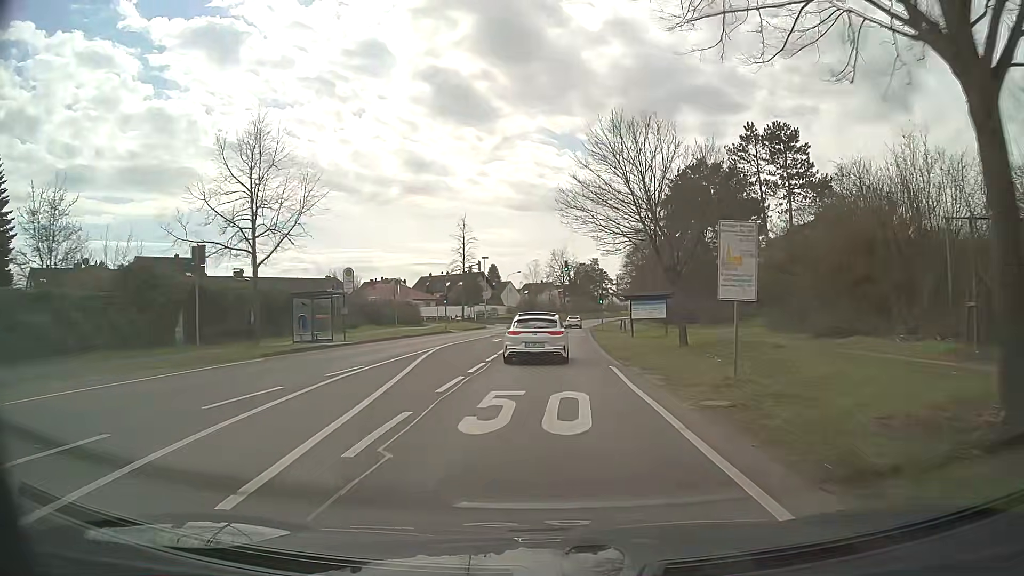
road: secondary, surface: asphalt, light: Day
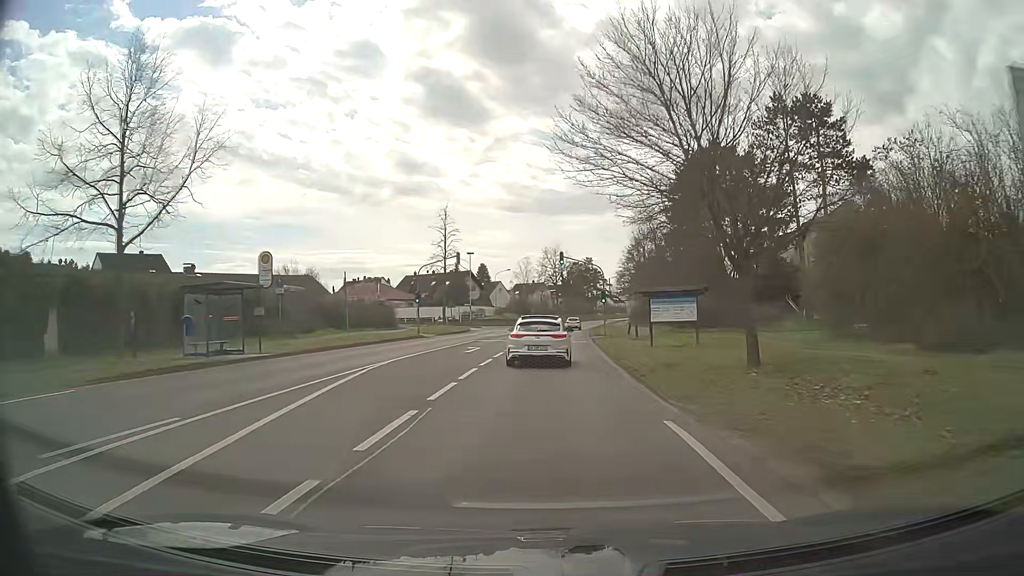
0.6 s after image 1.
(0.0, +9.2) m; +1°
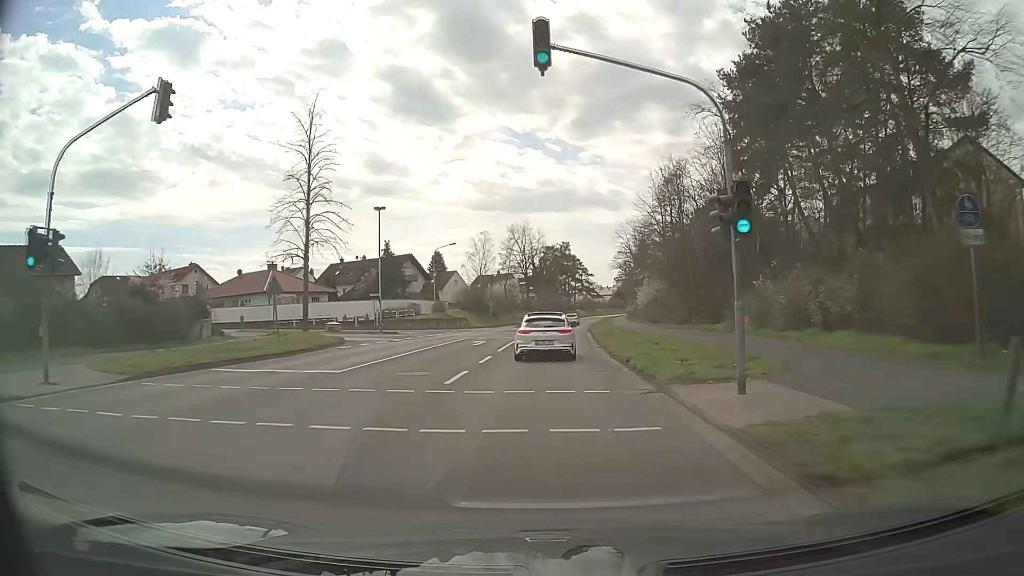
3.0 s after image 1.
(+0.8, +36.6) m; +3°
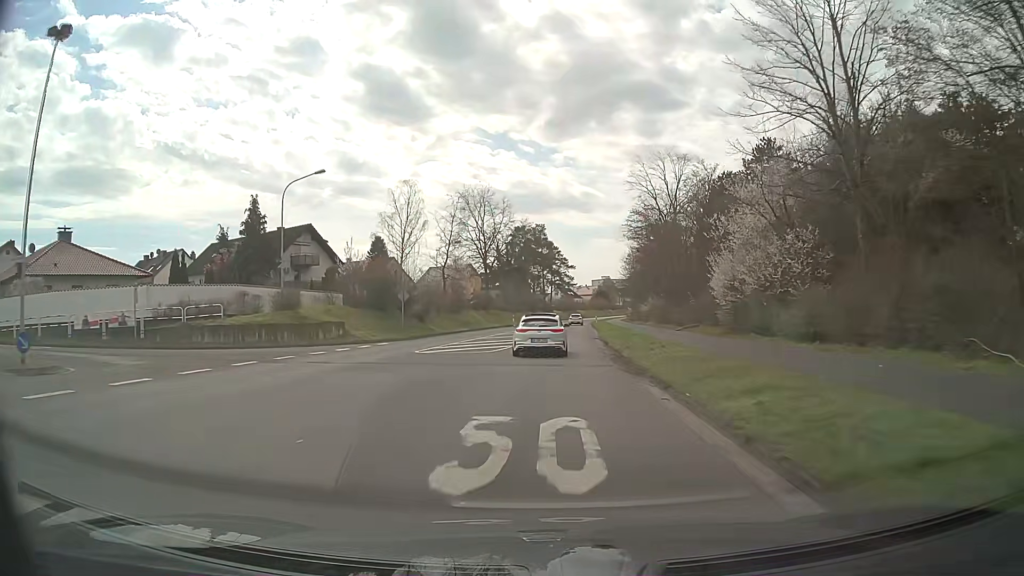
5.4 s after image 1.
(+0.7, +37.1) m; +2°
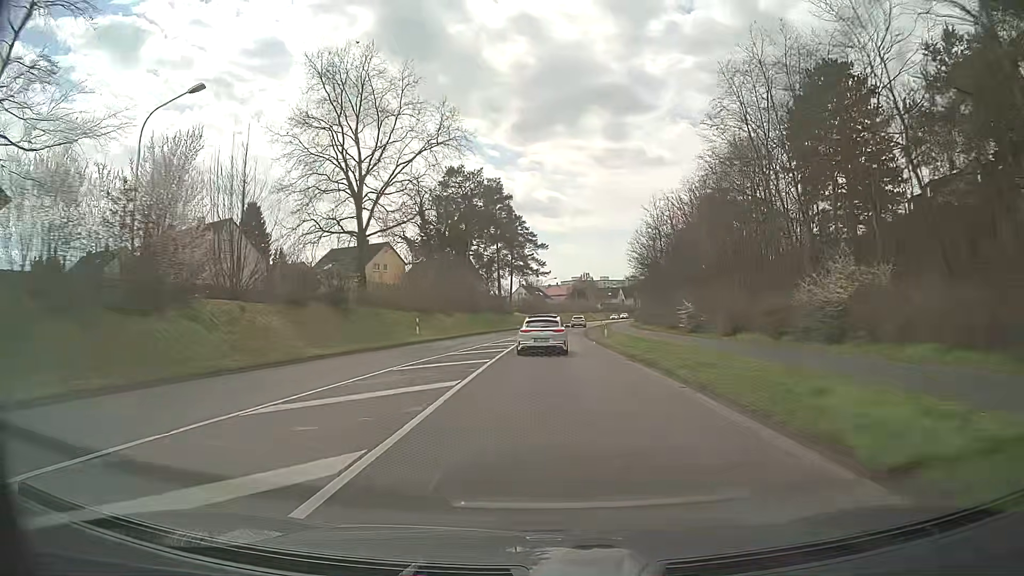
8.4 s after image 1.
(+1.3, +49.0) m; +3°
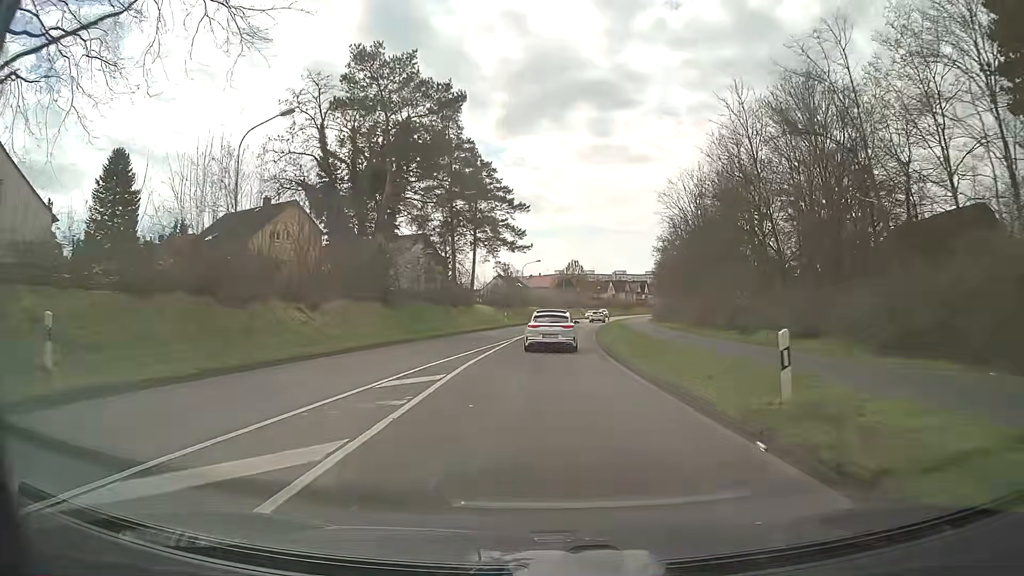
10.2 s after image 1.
(+0.3, +30.1) m; +2°
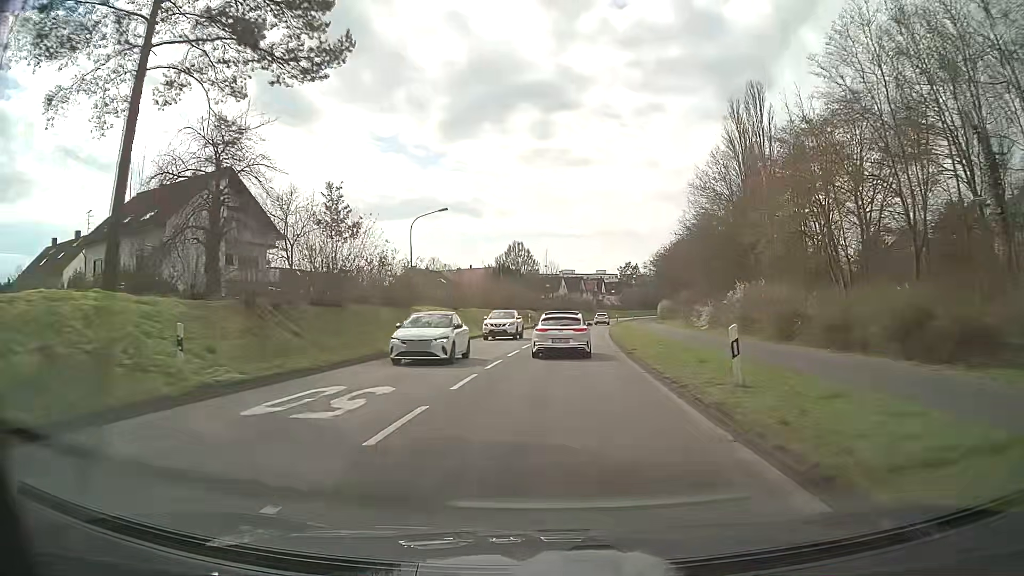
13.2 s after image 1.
(+1.9, +48.4) m; +5°
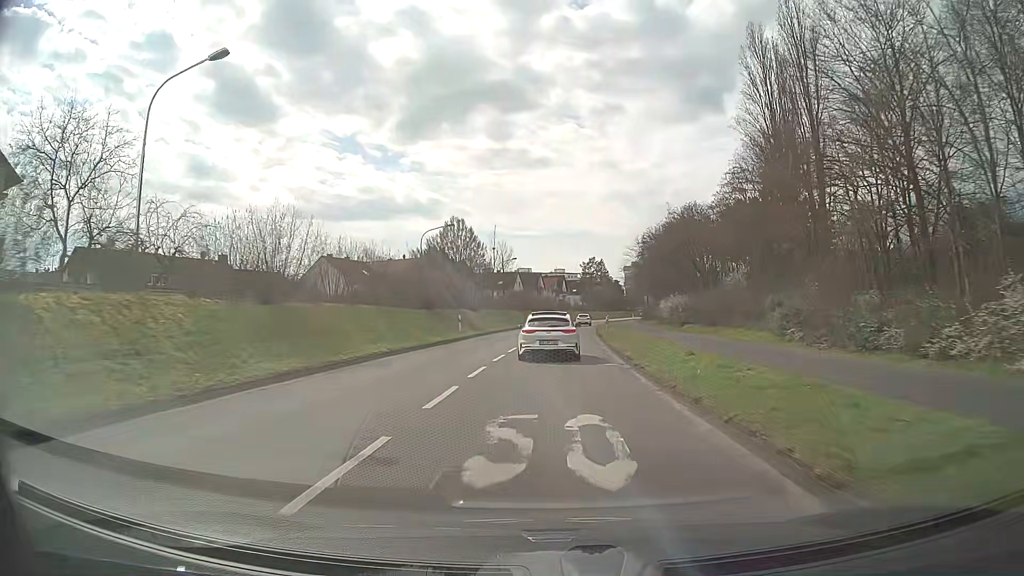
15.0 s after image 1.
(+1.1, +27.7) m; +4°
(0, +10) (0, +20) (+1, +30) (+1, +40) (+2, +50) (+3, +60) (+4, +70) (+5, +80) (+6, +90) (+7, +100) m
